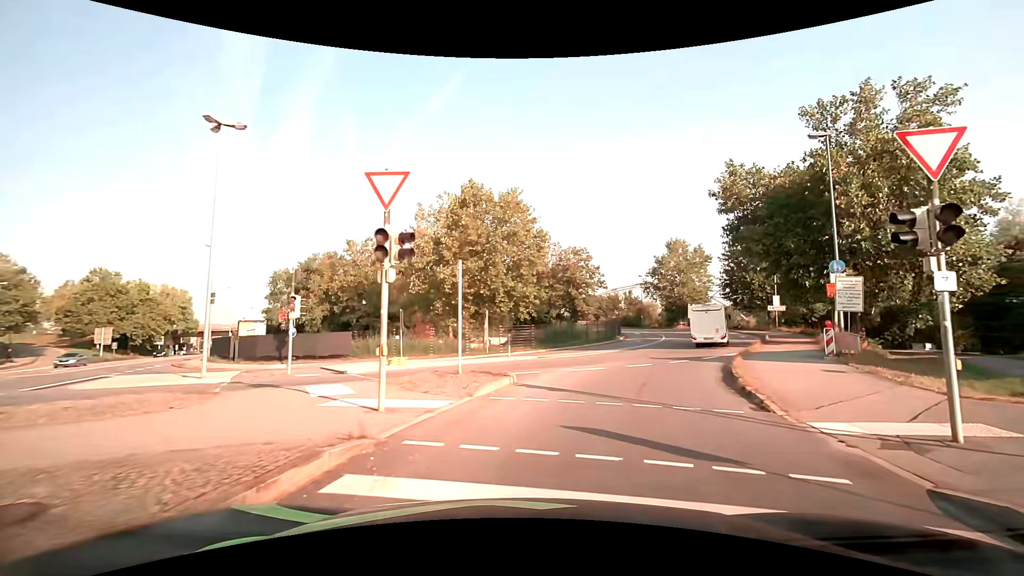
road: primary_link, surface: asphalt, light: Day
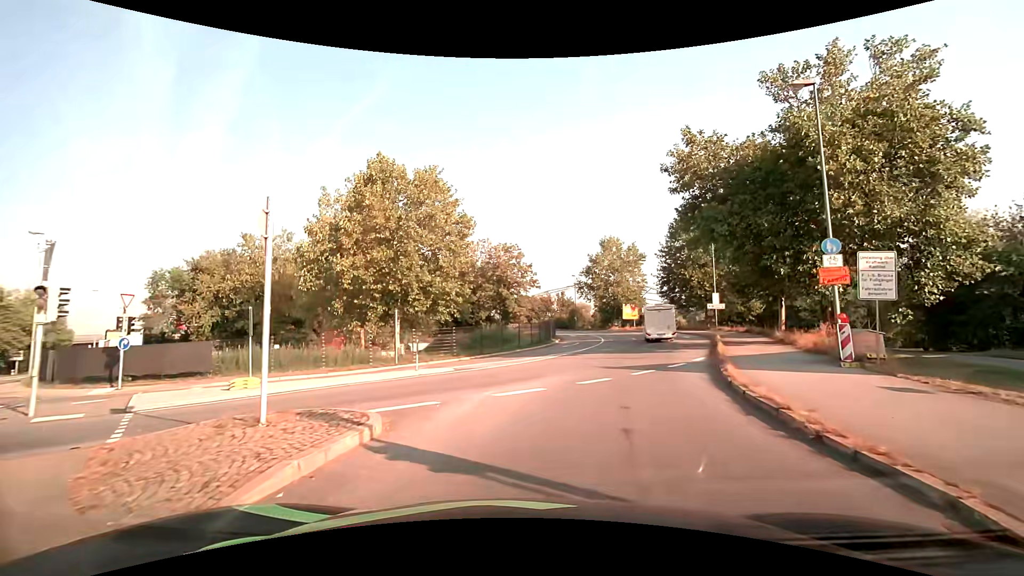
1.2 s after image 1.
(+0.5, +6.3) m; +7°
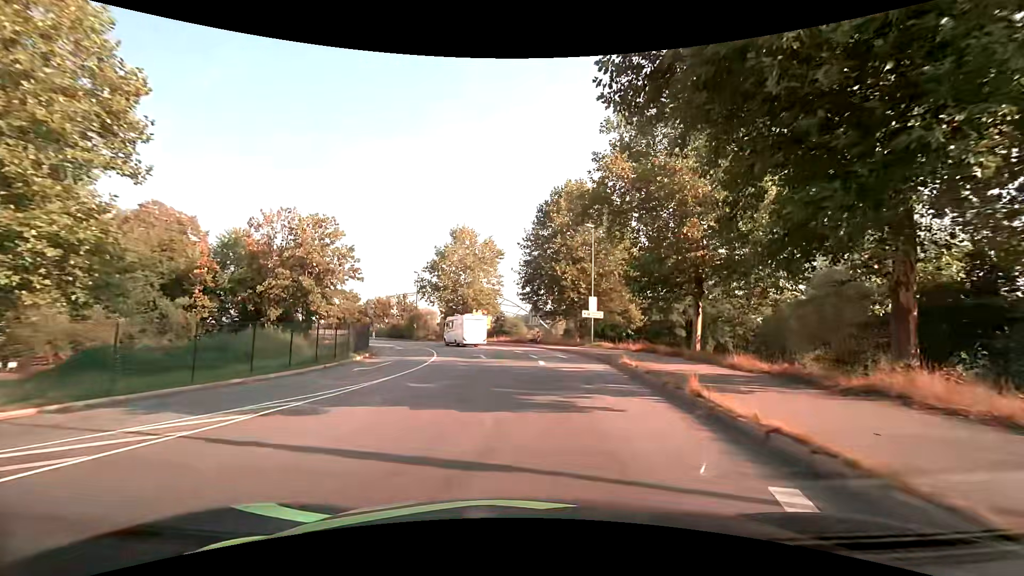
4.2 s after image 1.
(+3.3, +17.7) m; +16°
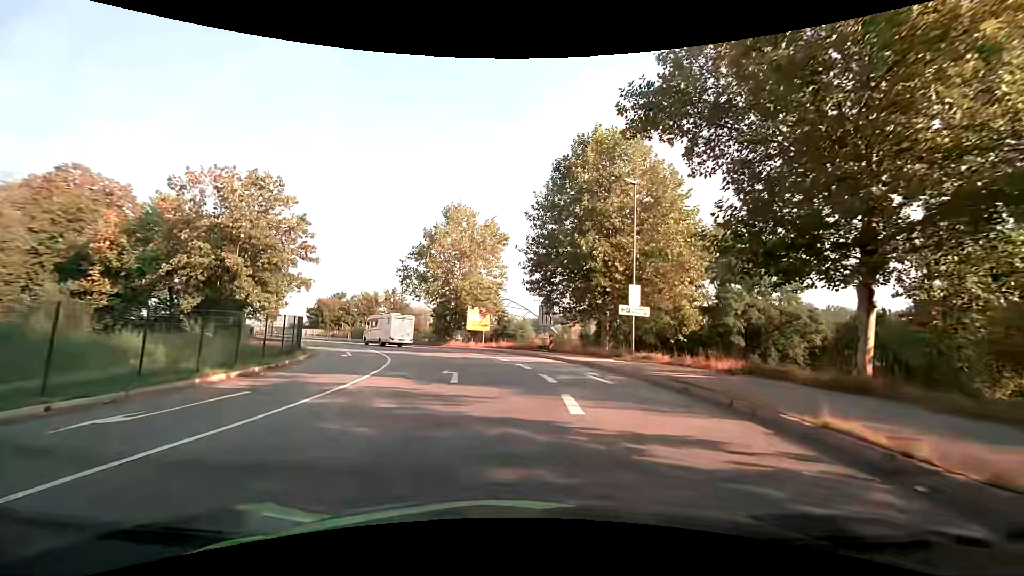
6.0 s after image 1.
(0.0, +13.4) m; 0°
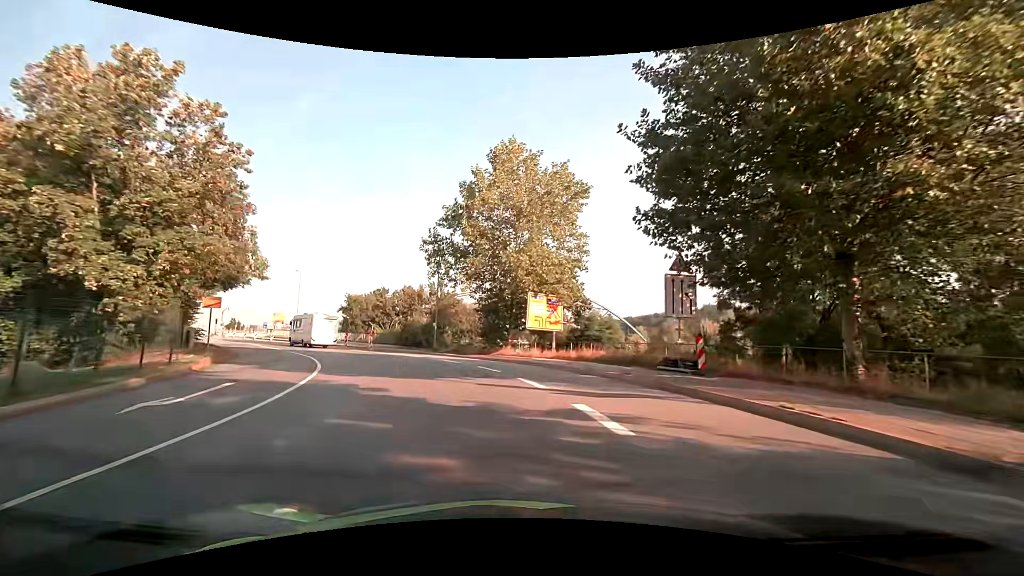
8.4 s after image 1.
(-1.2, +18.9) m; -9°
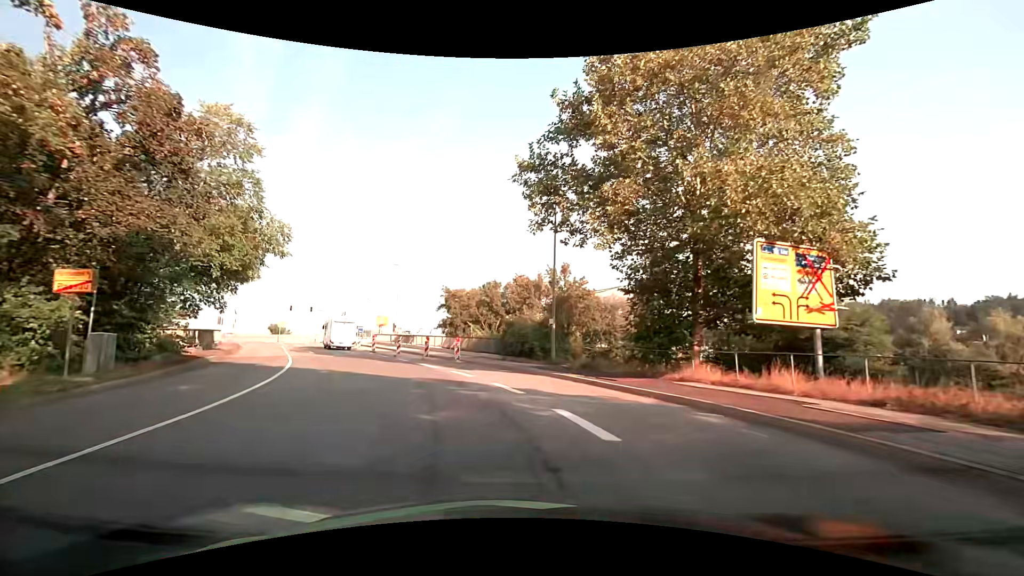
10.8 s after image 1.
(-2.0, +16.9) m; -15°
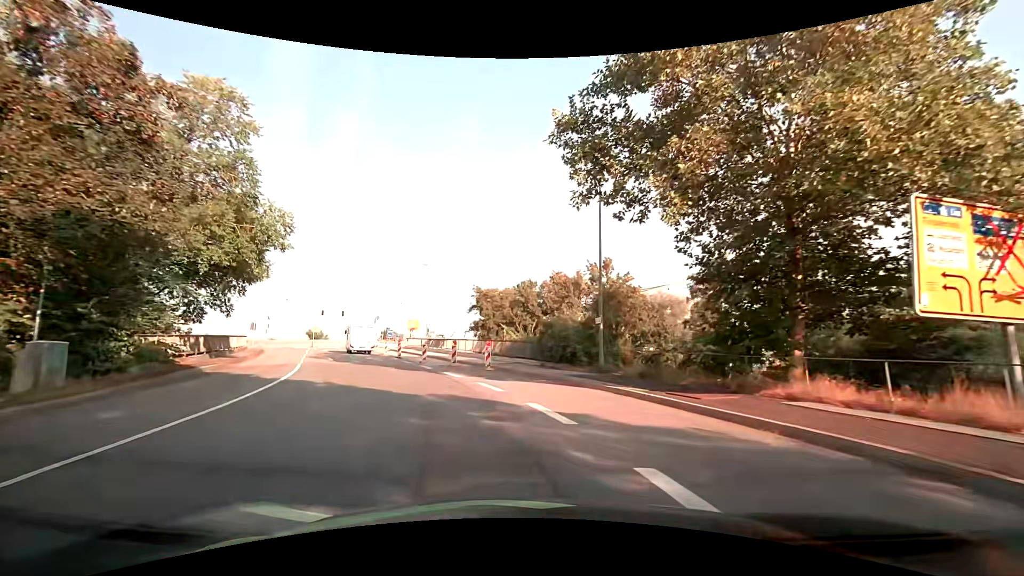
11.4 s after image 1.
(-0.1, +4.1) m; -5°
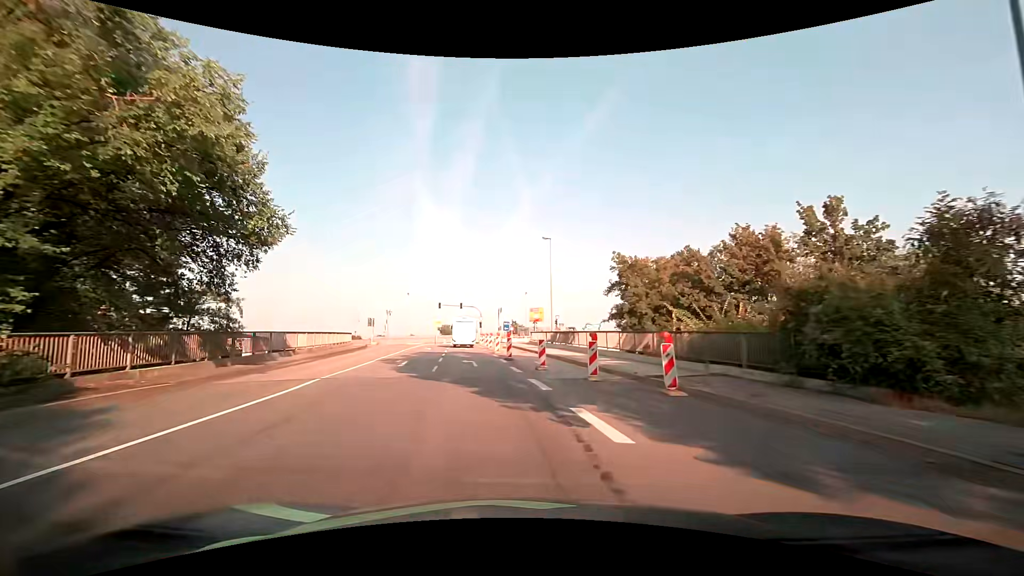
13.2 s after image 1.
(-1.7, +13.2) m; -15°
(-1, +10) (-2, +20) (-3, +30) (-4, +40) (-5, +50) (-7, +60) (-8, +70) (-9, +79) (-14, +88) (-23, +93) m
